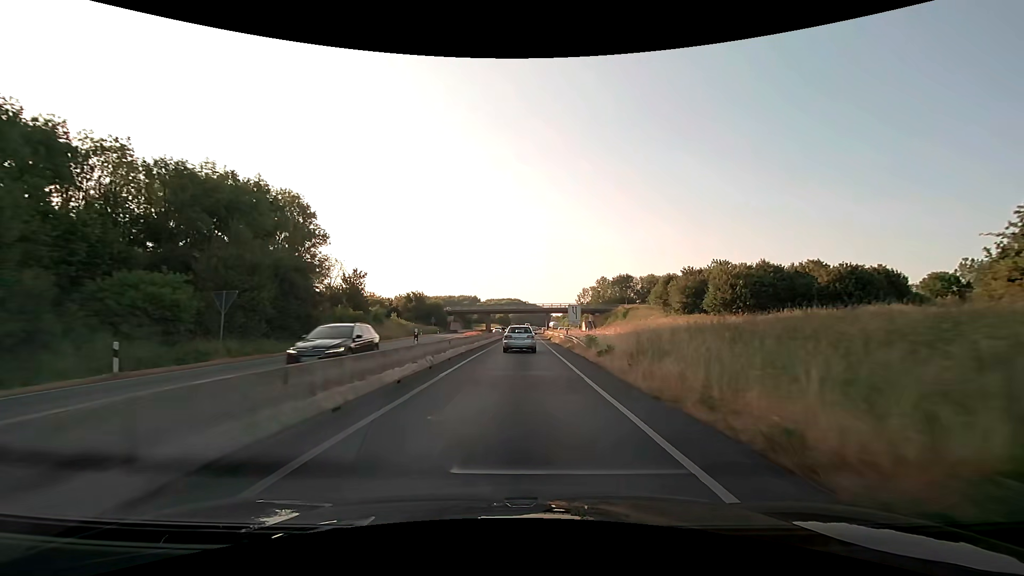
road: trunk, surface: asphalt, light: Day
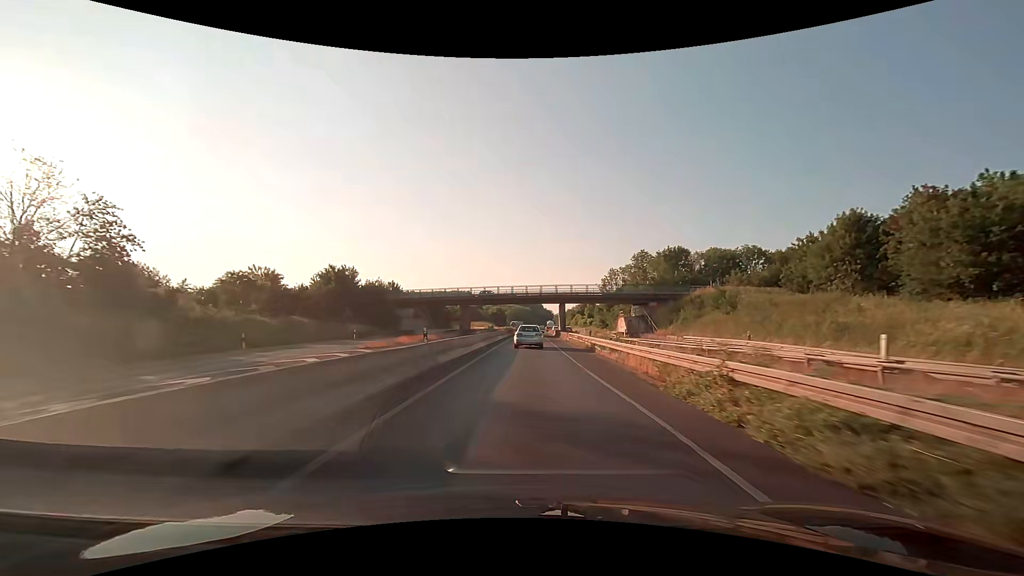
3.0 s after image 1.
(-0.2, +51.7) m; 0°
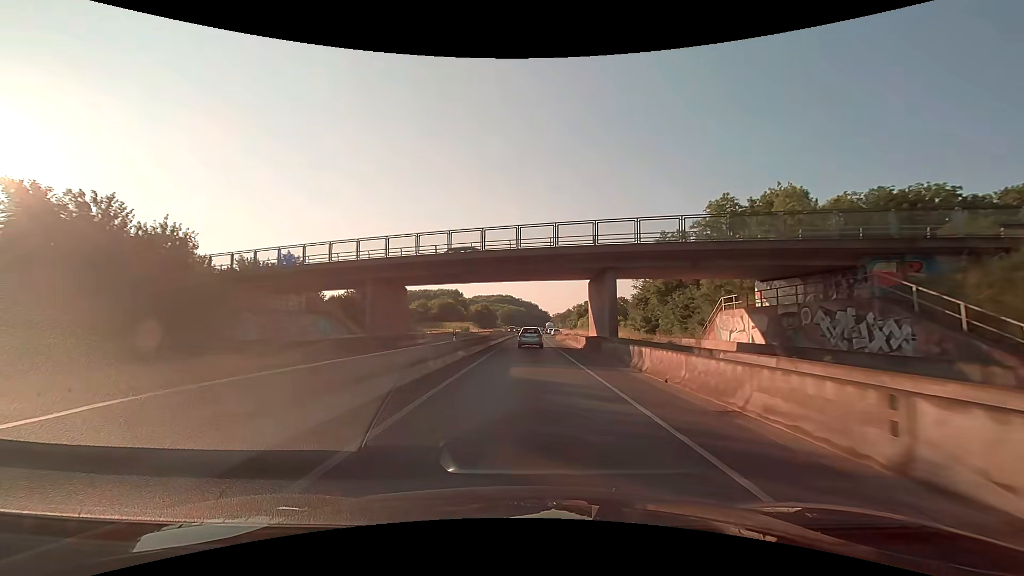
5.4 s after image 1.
(+0.4, +44.4) m; +1°
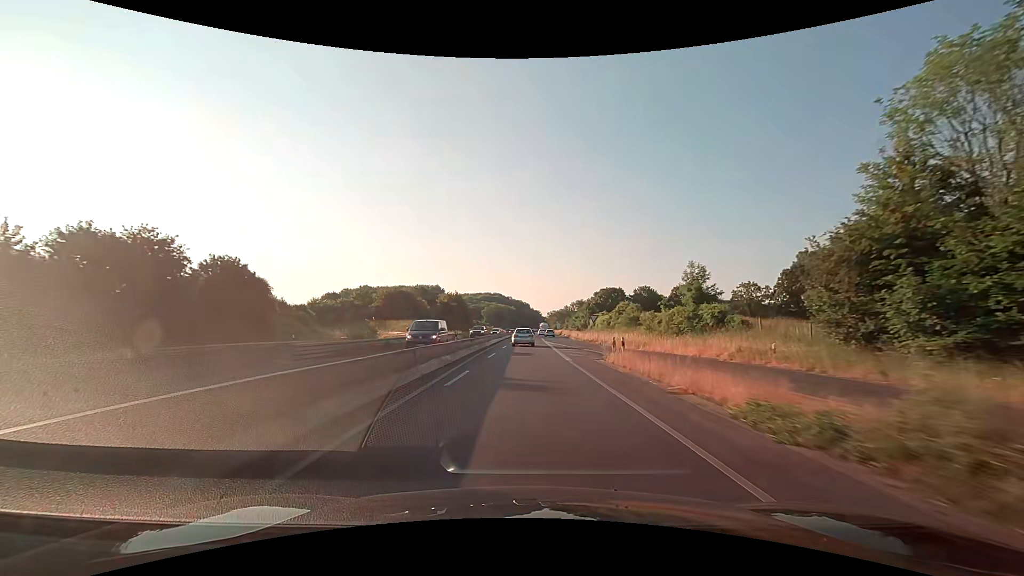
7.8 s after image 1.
(+0.2, +48.3) m; +1°
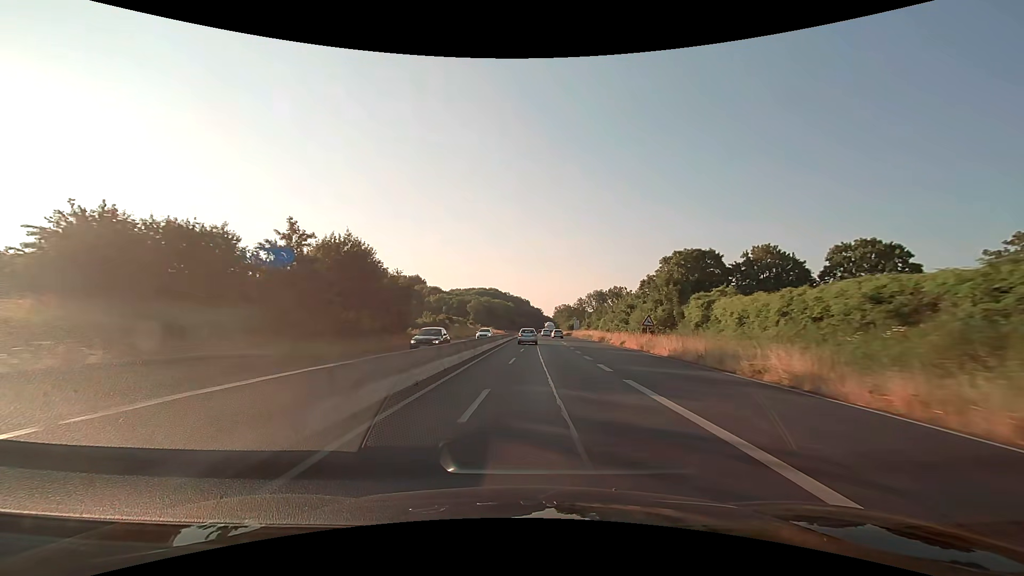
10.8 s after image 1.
(0.0, +66.6) m; 0°
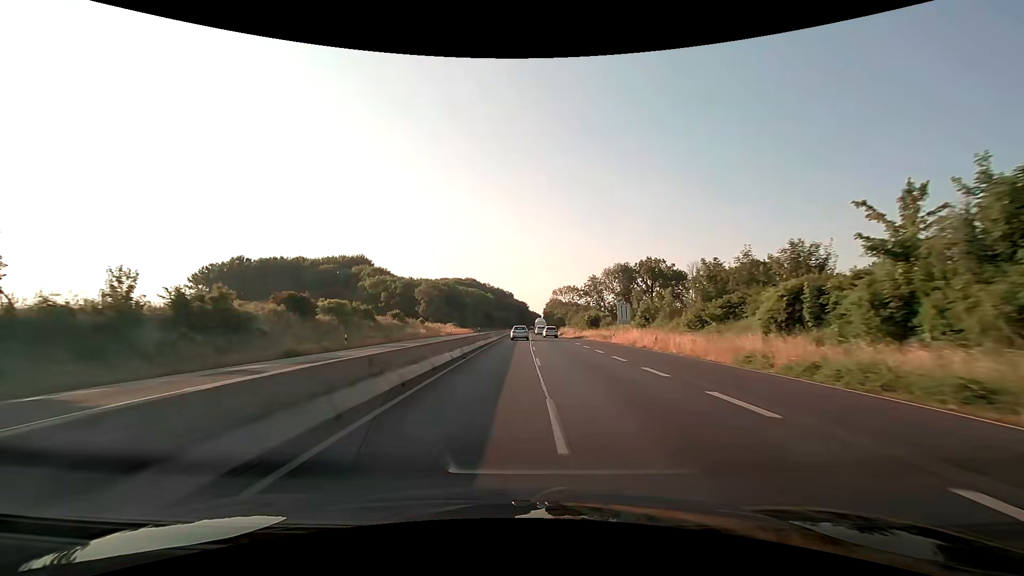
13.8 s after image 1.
(+0.9, +73.0) m; +2°
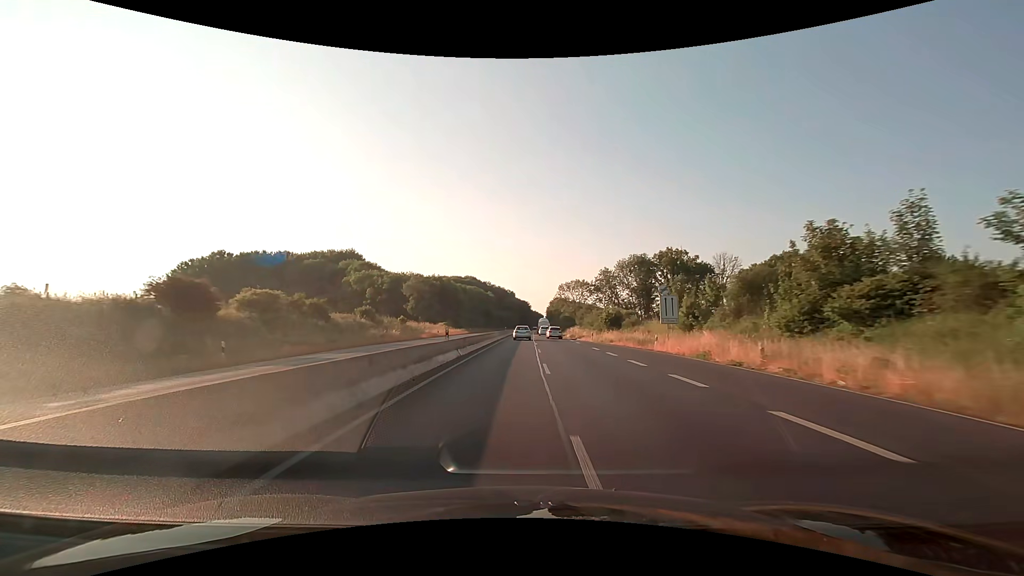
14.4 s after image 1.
(-0.1, +15.2) m; 0°
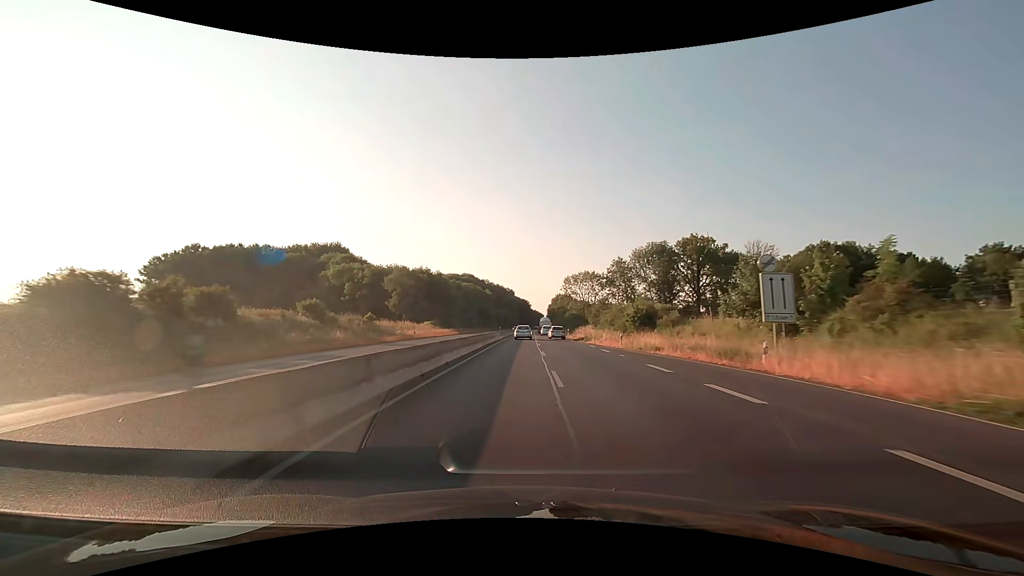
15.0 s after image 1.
(0.0, +15.3) m; 0°
